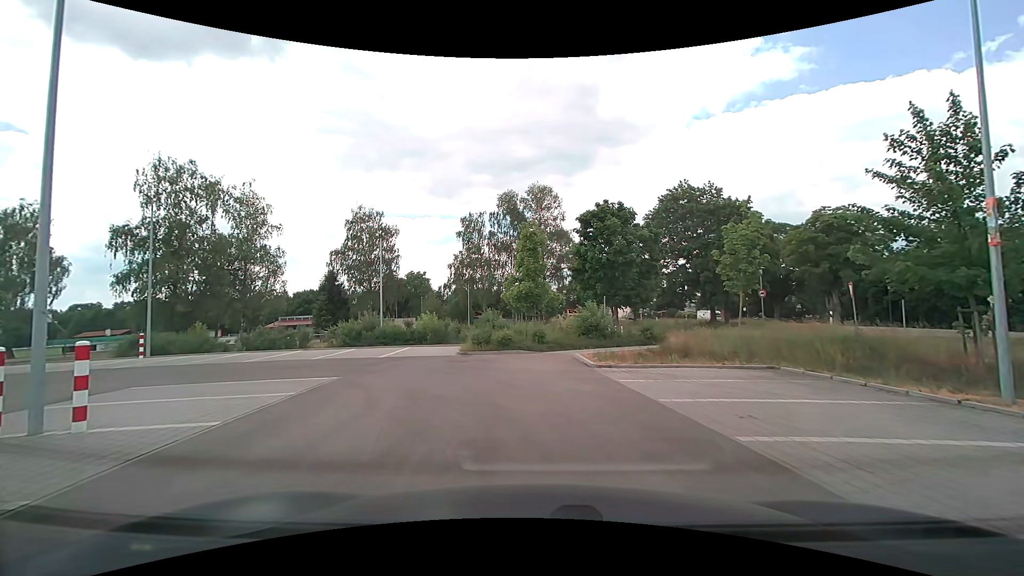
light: Day
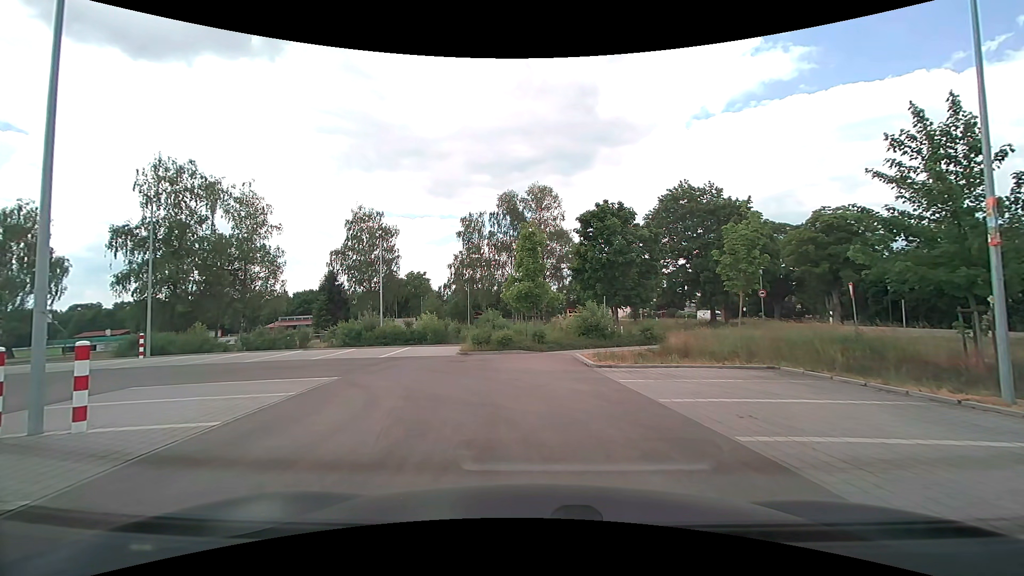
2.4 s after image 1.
(0.0, 0.0) m; 0°
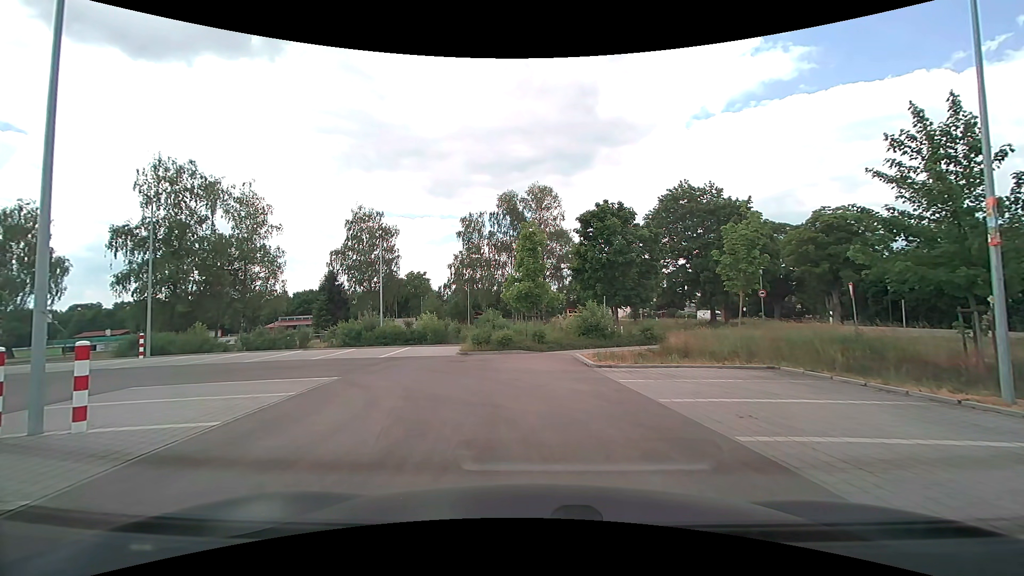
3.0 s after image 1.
(0.0, 0.0) m; 0°
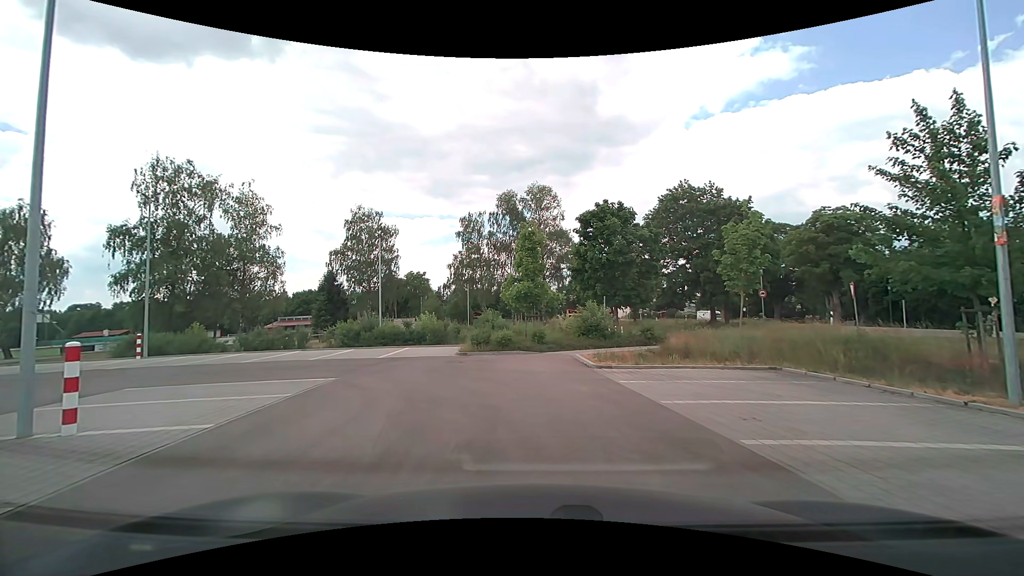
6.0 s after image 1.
(0.0, +0.2) m; 0°
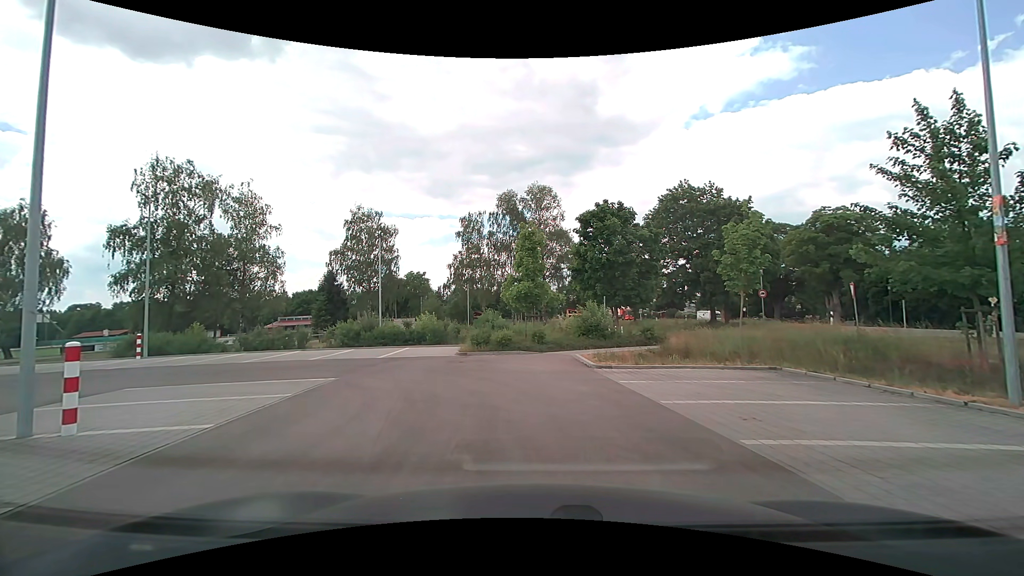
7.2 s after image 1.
(0.0, 0.0) m; 0°
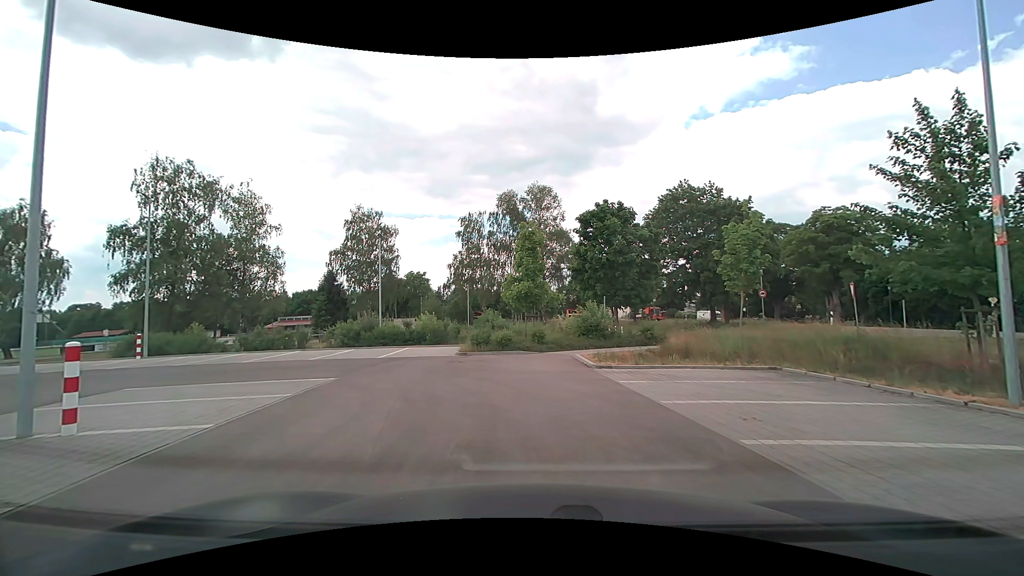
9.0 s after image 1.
(0.0, 0.0) m; 0°
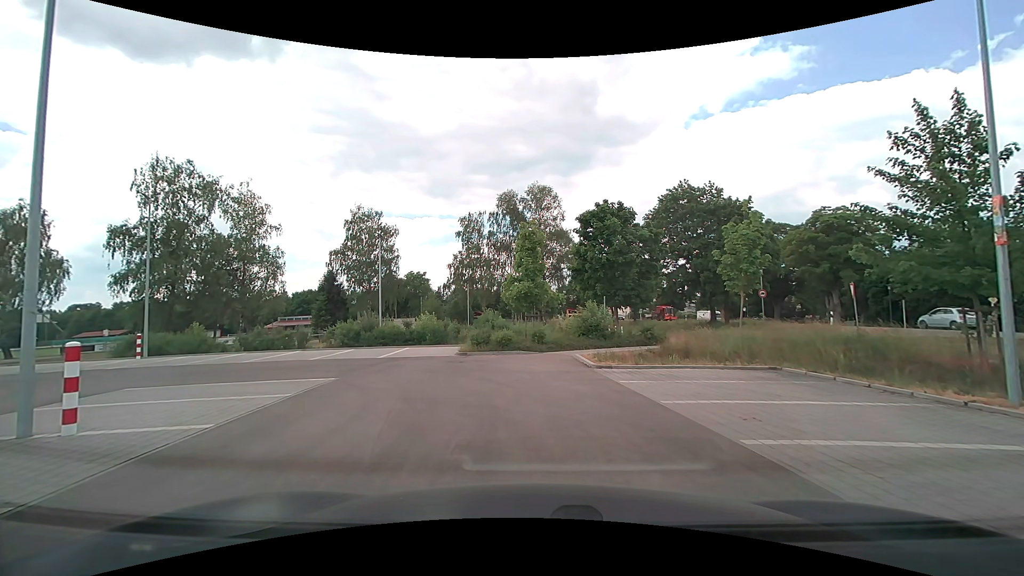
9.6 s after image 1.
(0.0, 0.0) m; 0°
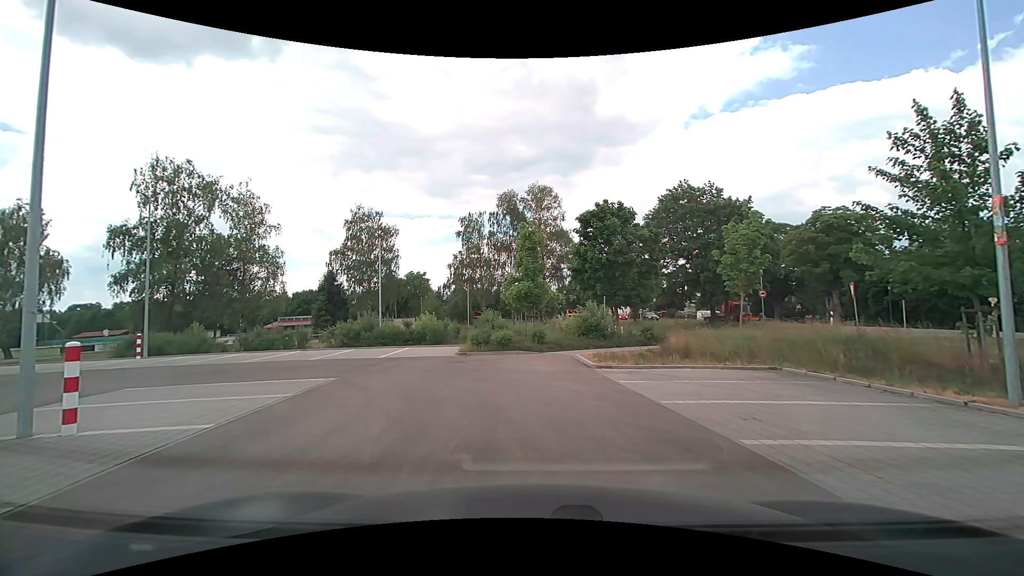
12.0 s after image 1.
(0.0, 0.0) m; 0°
